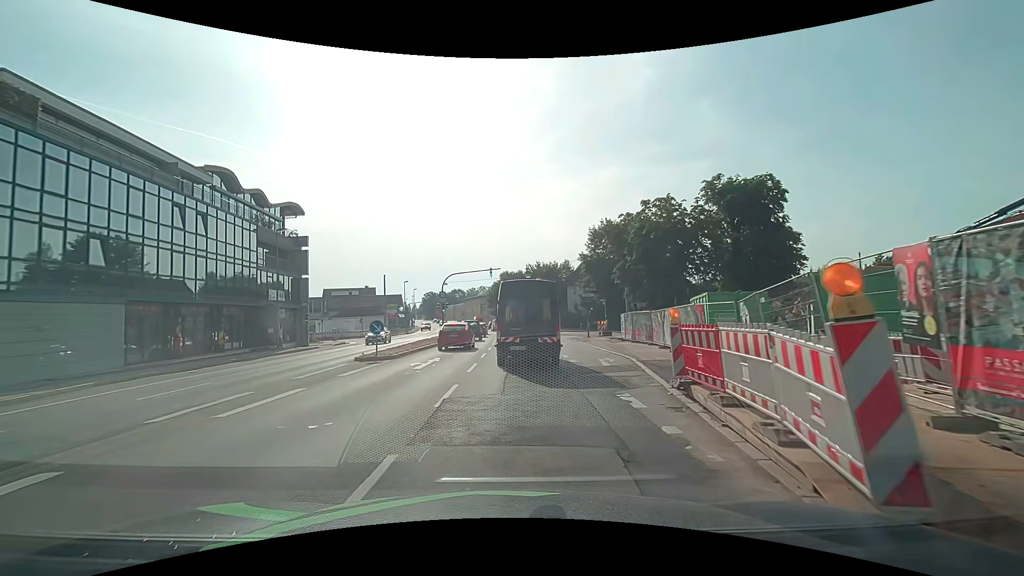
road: primary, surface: asphalt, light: Day
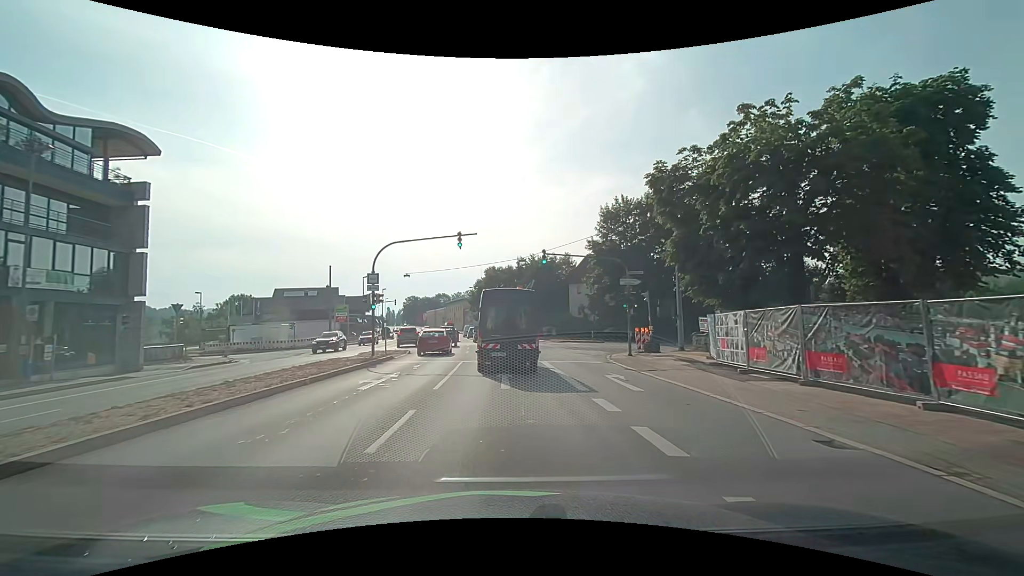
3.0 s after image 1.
(+0.2, +20.7) m; 0°
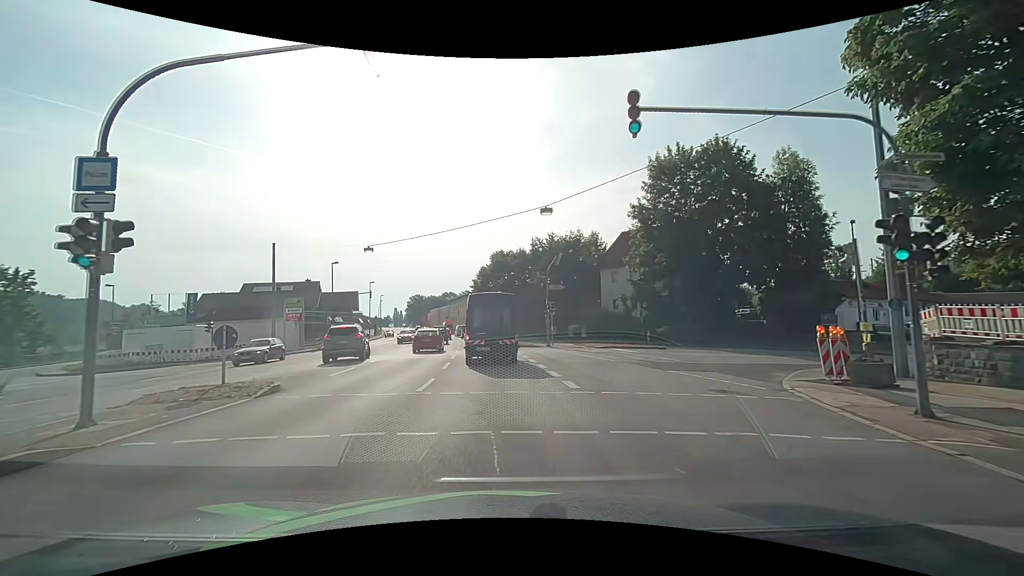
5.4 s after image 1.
(+0.2, +18.8) m; 0°
(0, +10) (-1, +20) (-1, +30) (-2, +40) (-3, +50) (-4, +60) (-5, +70) (-7, +80) (-10, +89) (-14, +99) m
